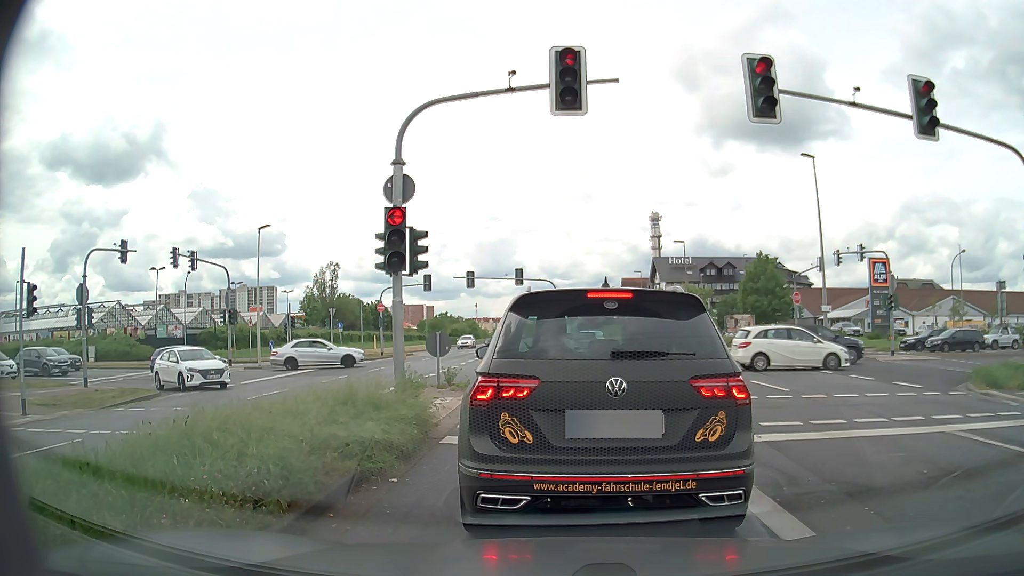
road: primary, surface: asphalt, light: Day
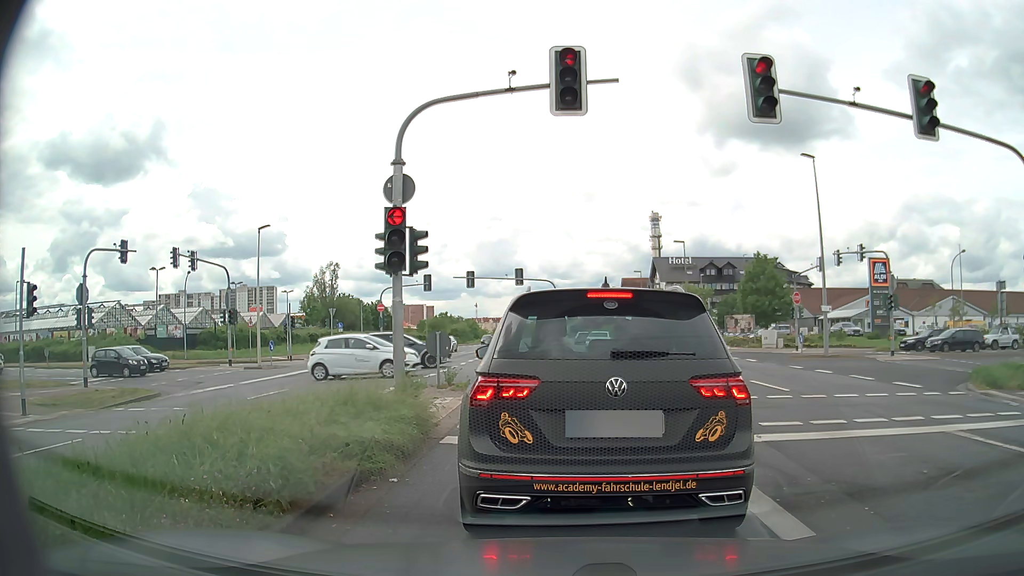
(0.0, 0.0) m; 0°
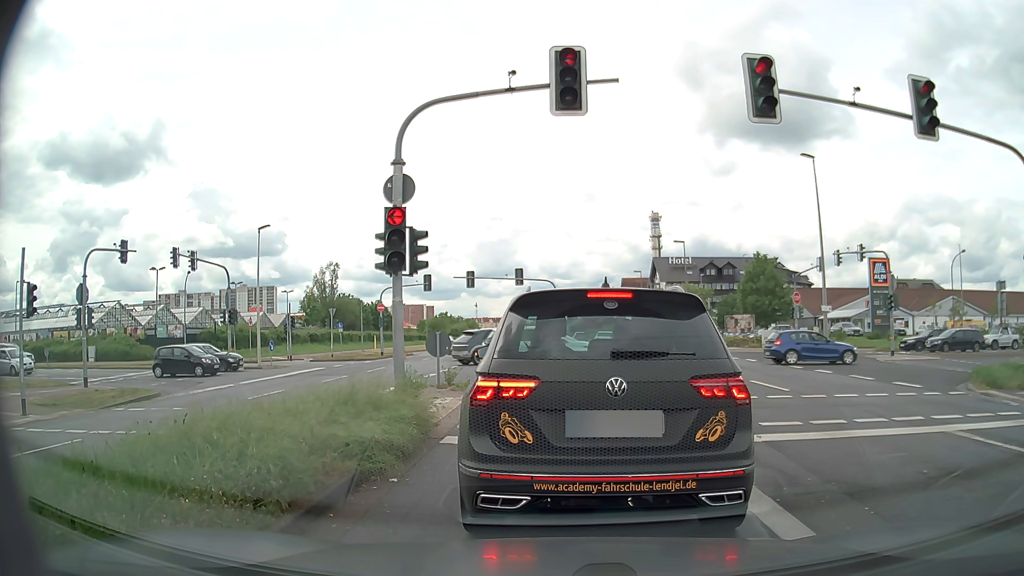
(0.0, 0.0) m; 0°
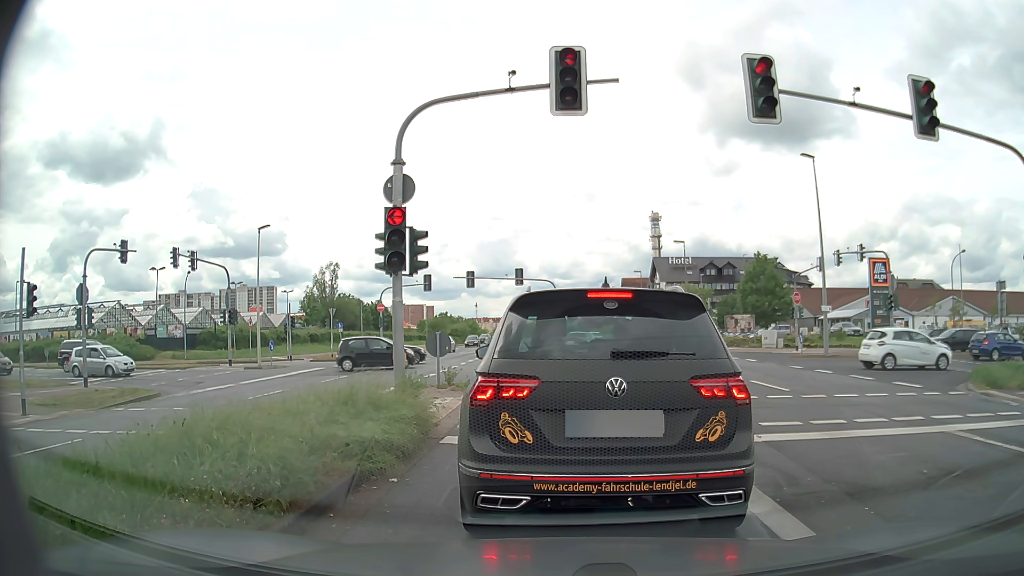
(0.0, 0.0) m; 0°
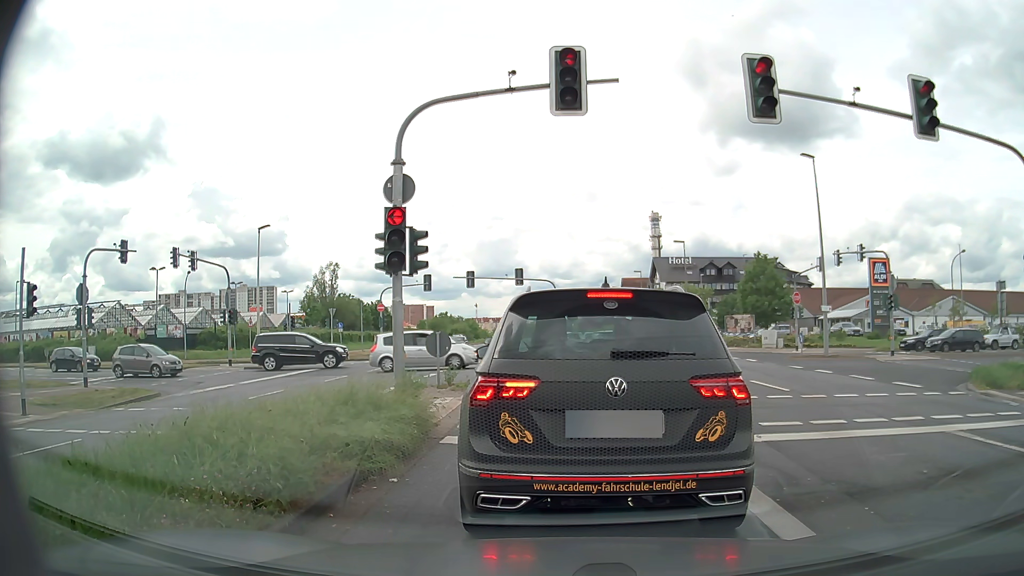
(0.0, 0.0) m; 0°
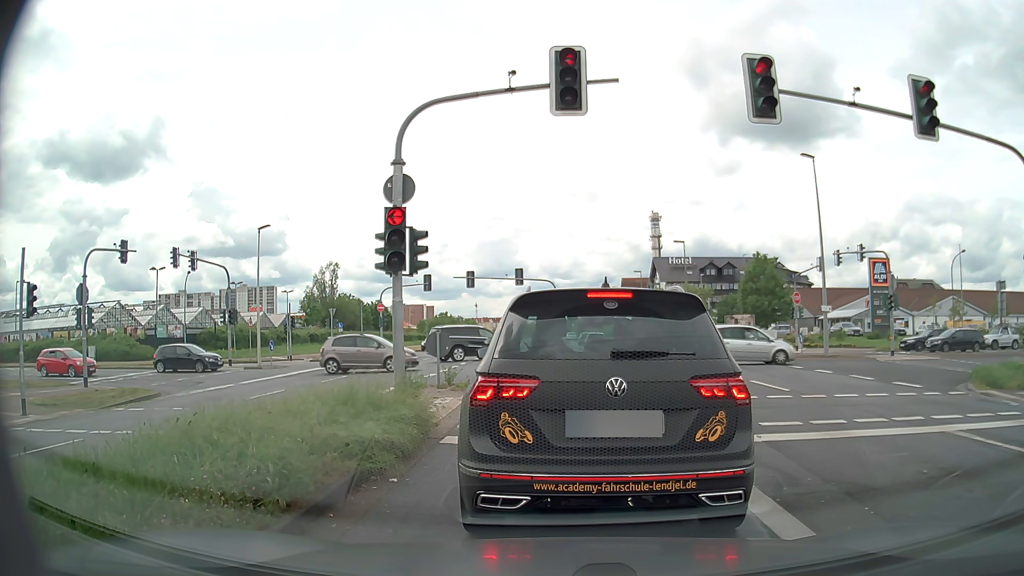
(0.0, 0.0) m; 0°
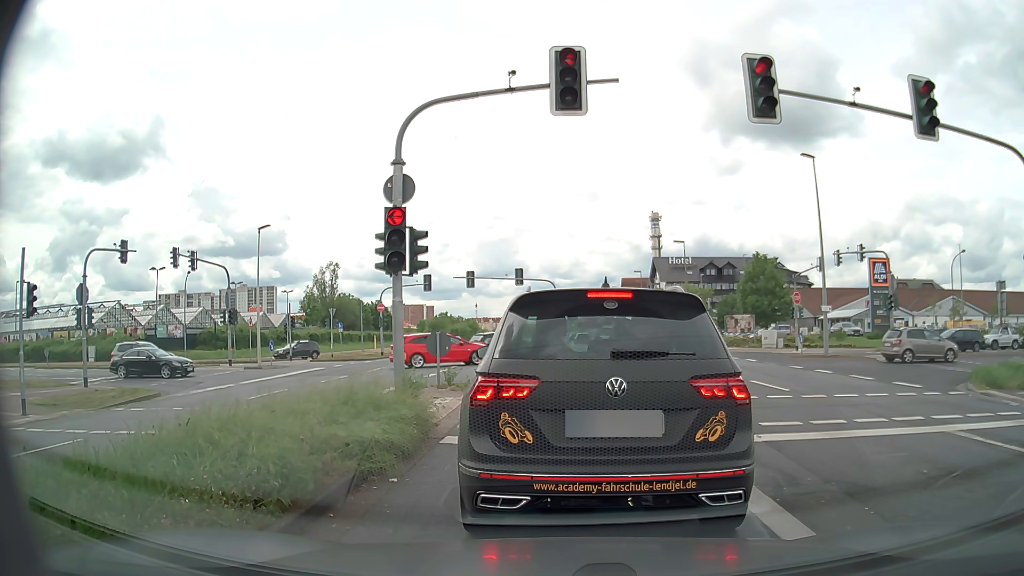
(0.0, 0.0) m; 0°
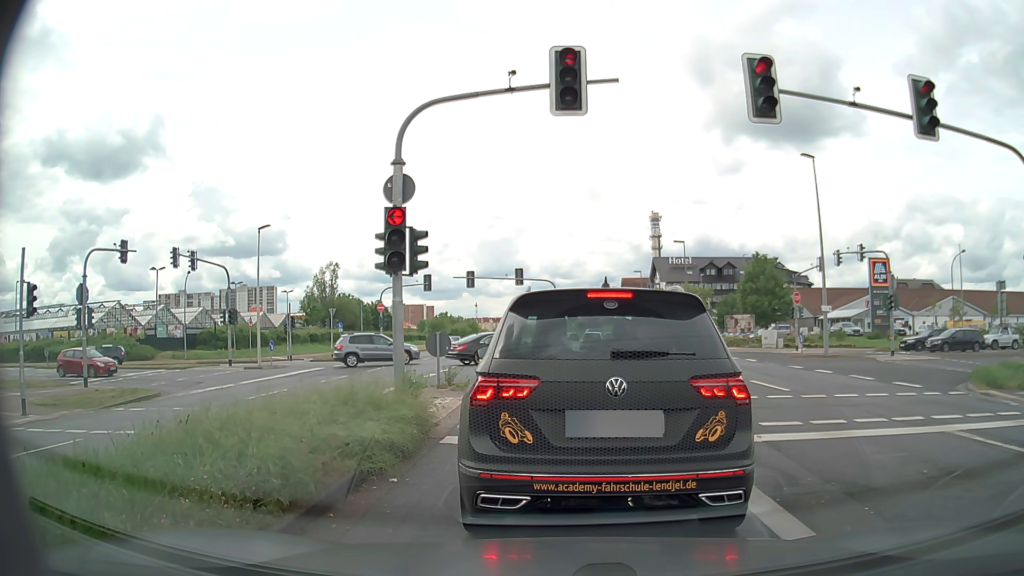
(0.0, 0.0) m; 0°
(0, +10) (0, +20) (-3, +30) (-8, +38) (-17, +42) (-27, +42) (-37, +42) (-47, +41) (-57, +40) (-67, +39) m
